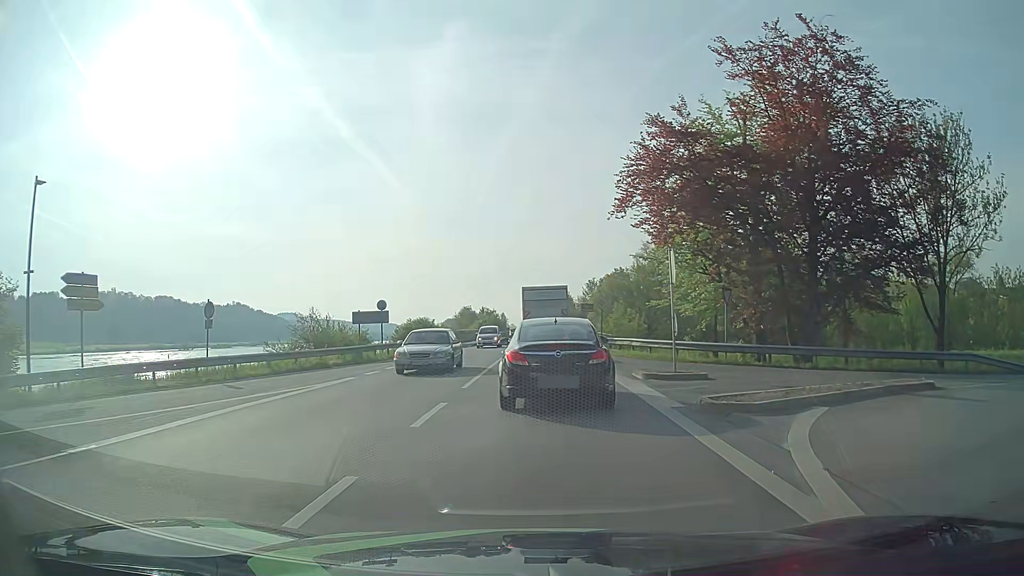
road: primary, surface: asphalt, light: Day
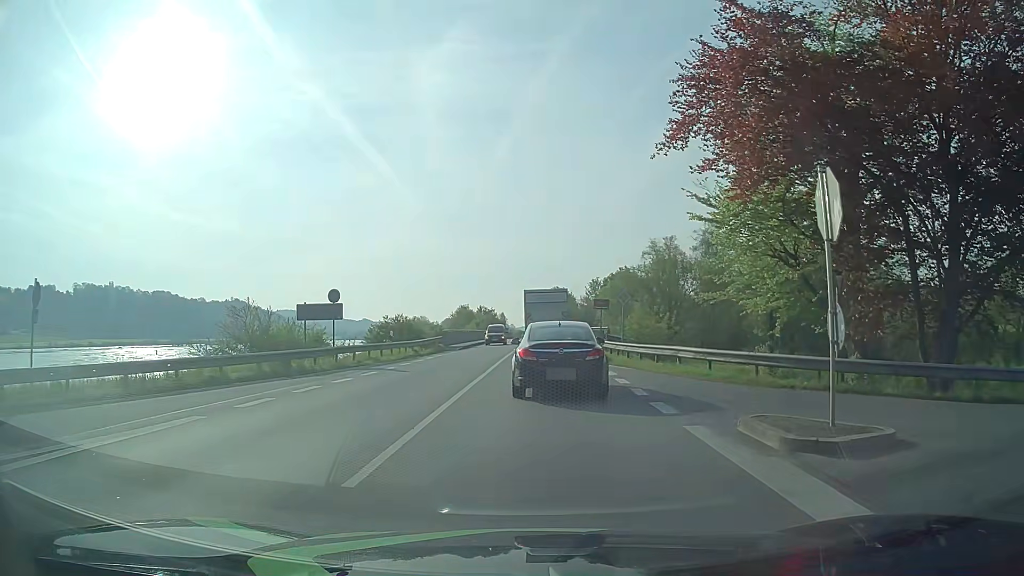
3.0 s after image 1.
(+0.1, +9.7) m; 0°
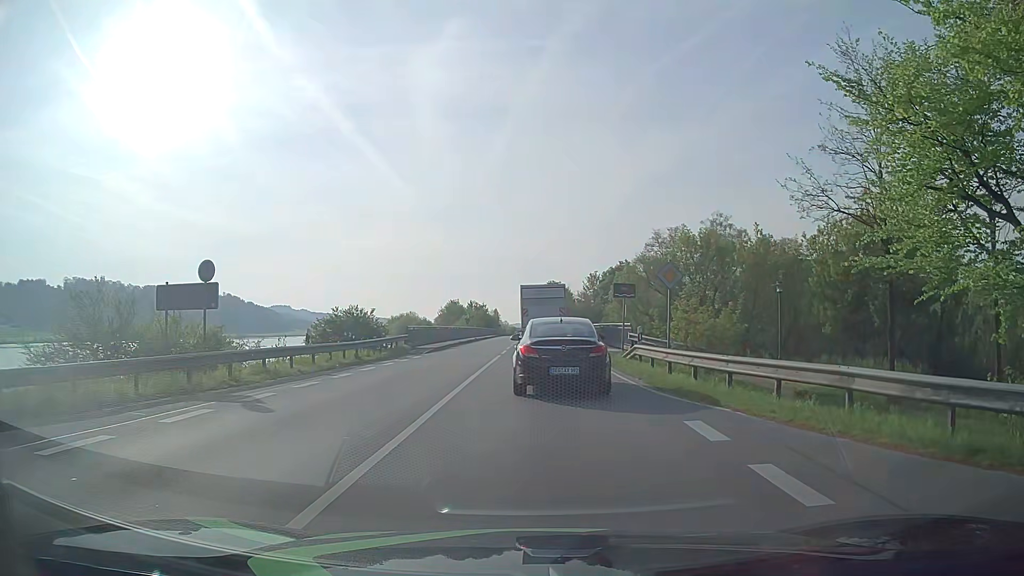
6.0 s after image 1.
(+0.1, +11.7) m; +1°
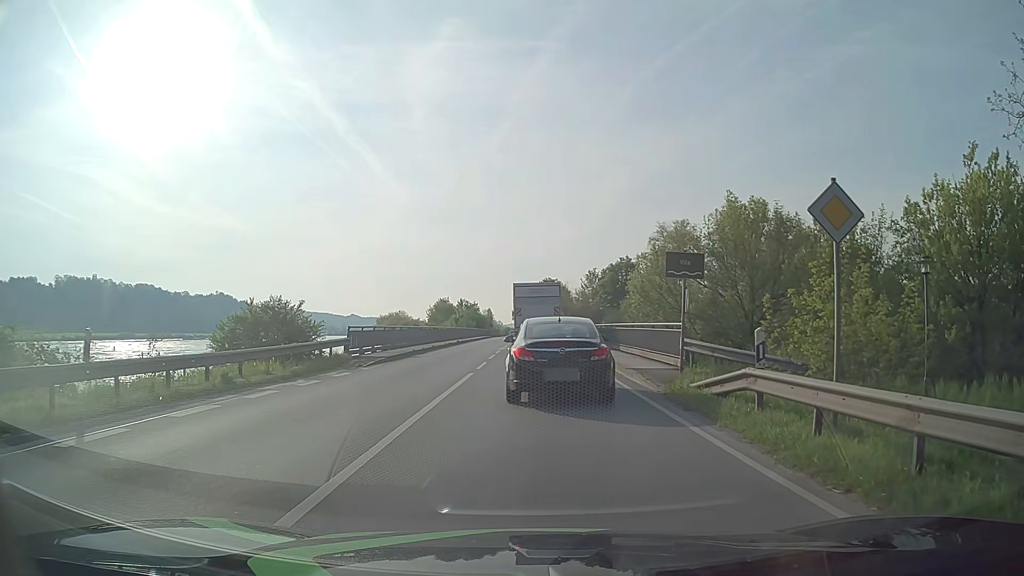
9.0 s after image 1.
(0.0, +11.4) m; +1°
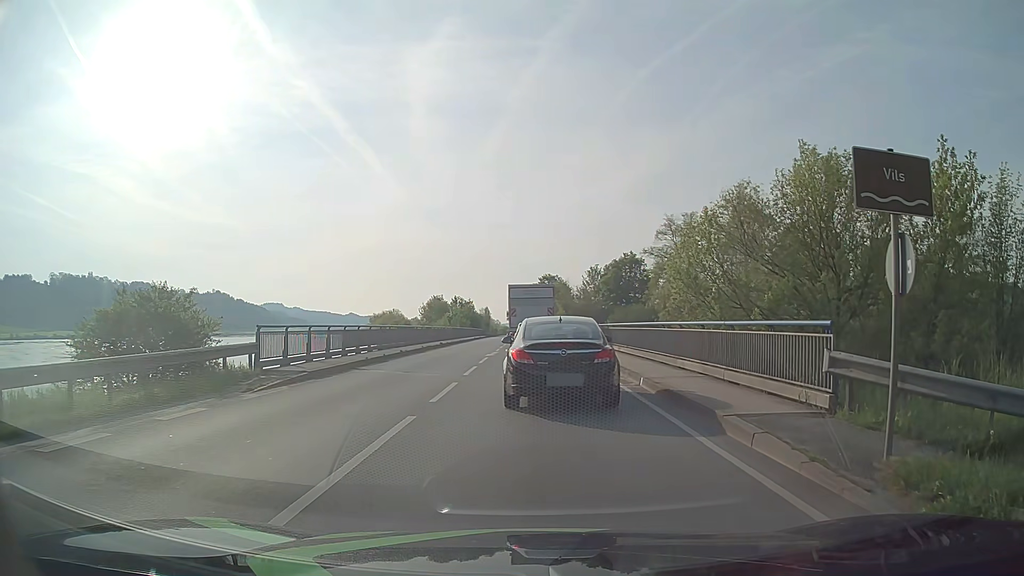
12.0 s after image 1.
(-0.1, +9.3) m; -1°
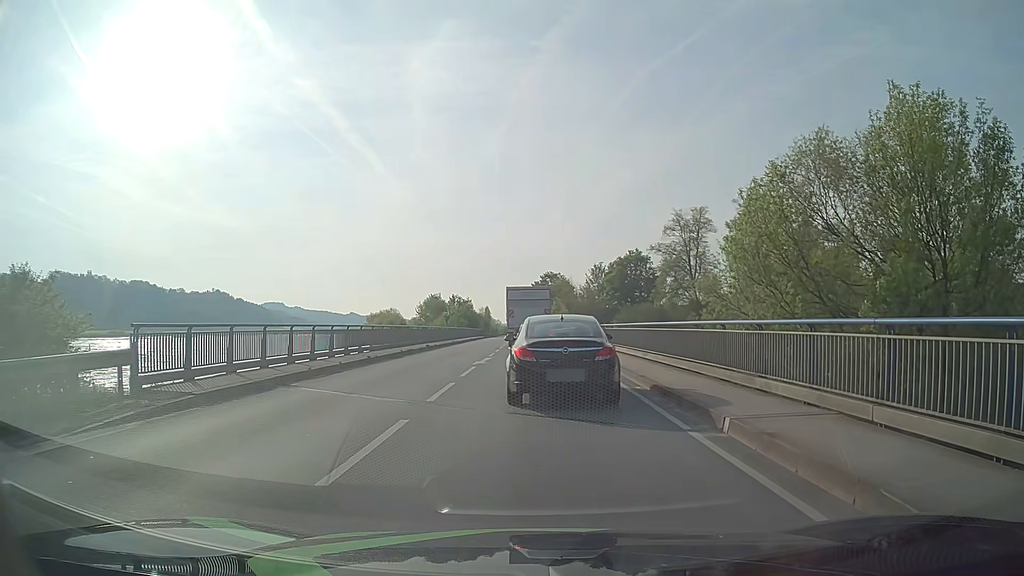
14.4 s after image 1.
(0.0, +6.4) m; +1°
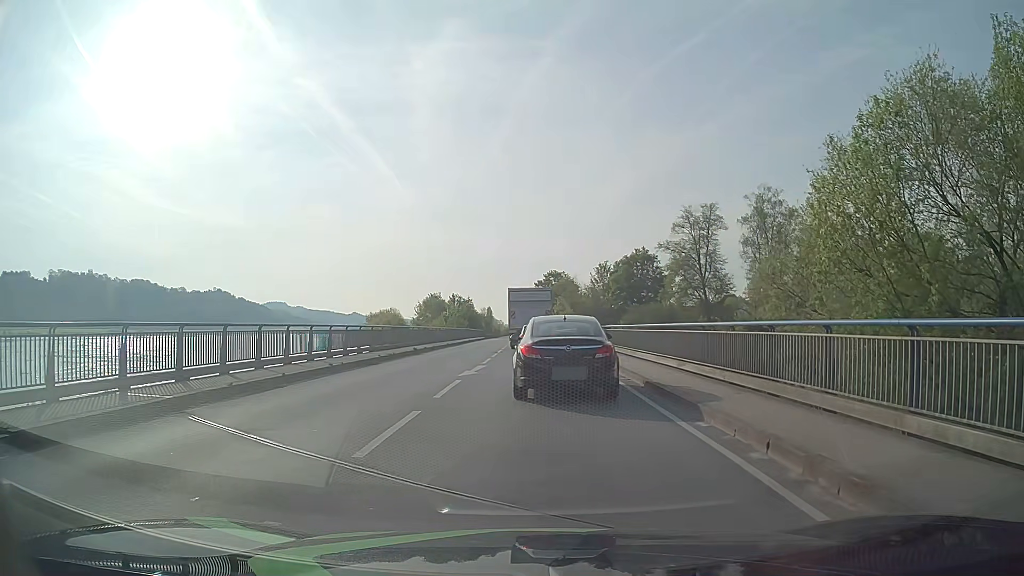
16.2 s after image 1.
(-0.1, +5.2) m; -1°
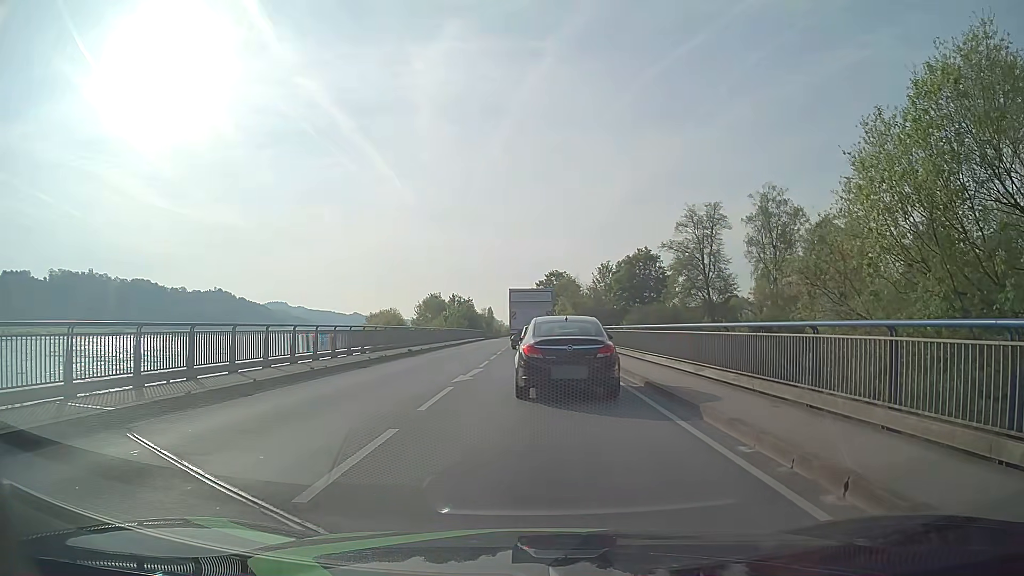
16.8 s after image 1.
(0.0, +1.8) m; -1°
(0, +10) (0, +20) (0, +30) (+1, +40) (+1, +50) (+1, +60) (+1, +70) (+1, +80) (+1, +90) (+1, +100) m
